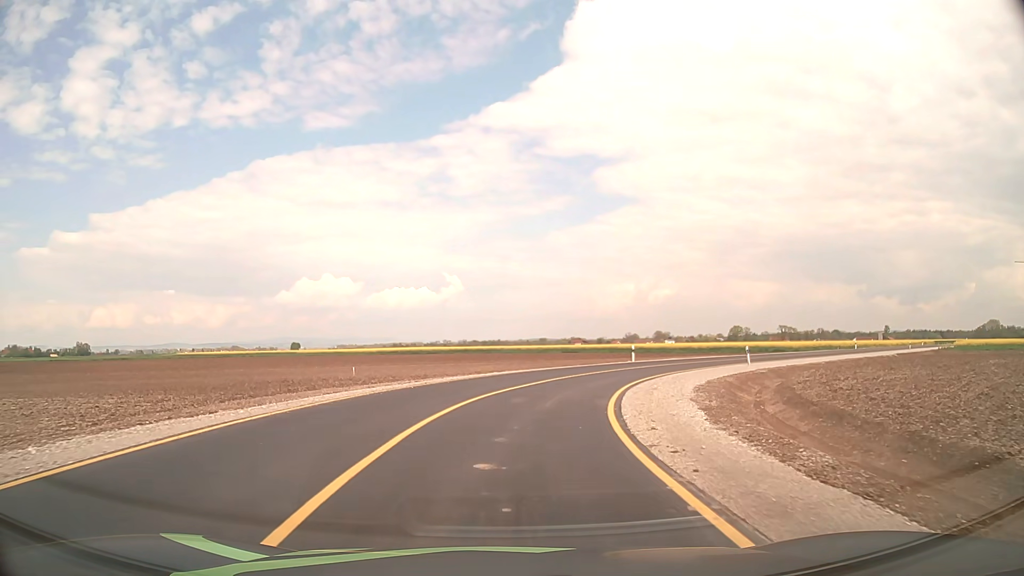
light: Day
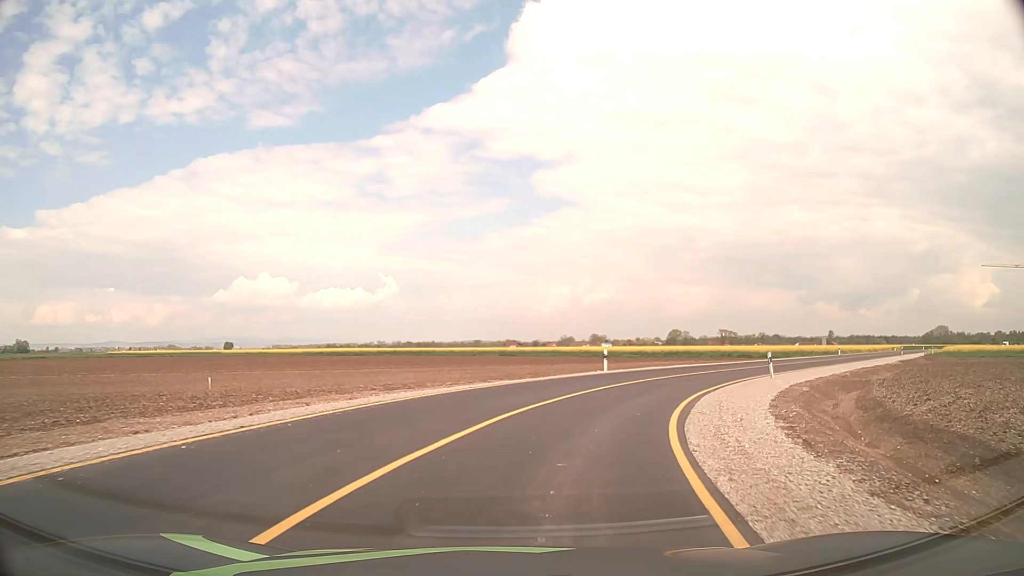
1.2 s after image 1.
(+0.3, +11.7) m; +5°
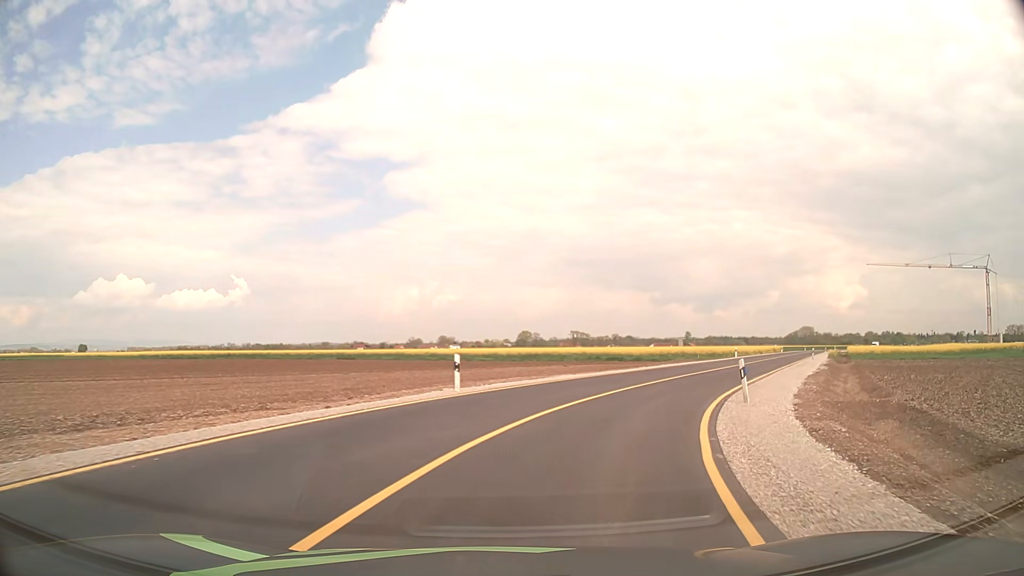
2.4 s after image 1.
(+1.3, +11.8) m; +13°
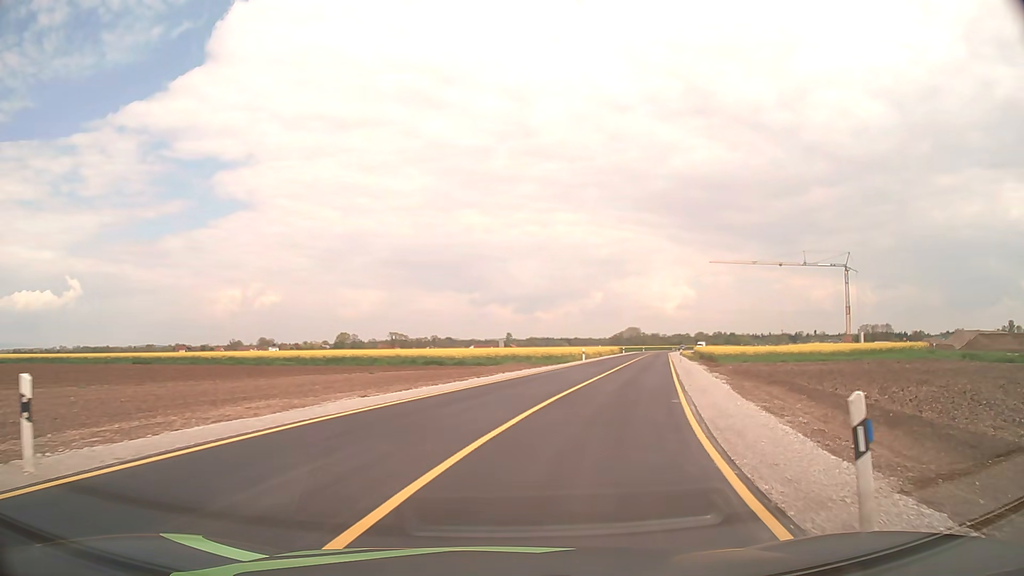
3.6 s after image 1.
(+1.6, +12.0) m; +15°
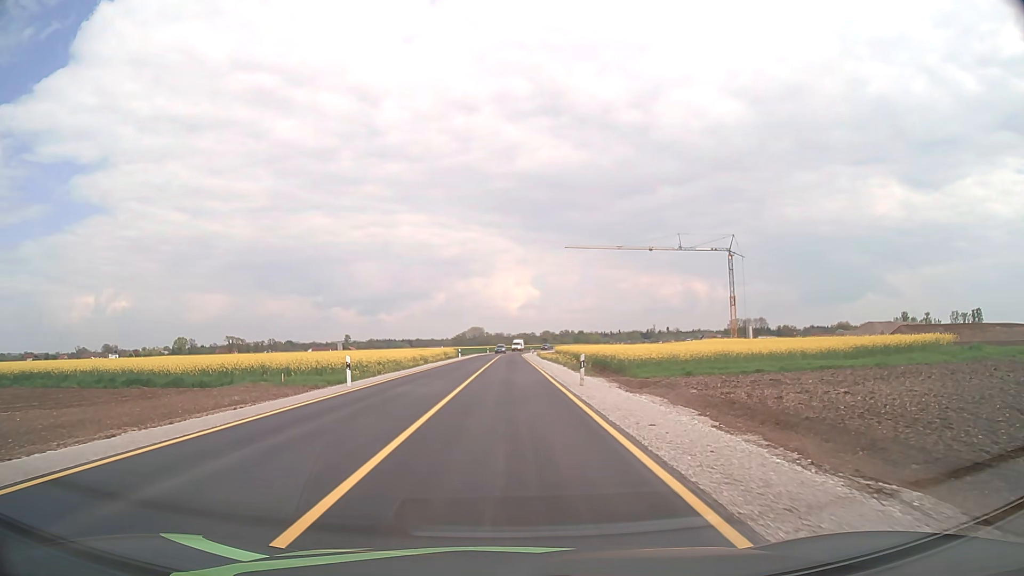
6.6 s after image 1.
(+5.9, +30.9) m; +13°
(0, +10) (0, +20) (0, +30) (0, +40) (0, +50) (0, +60) (0, +70) (+1, +80) (+1, +90) (+1, +100) m
